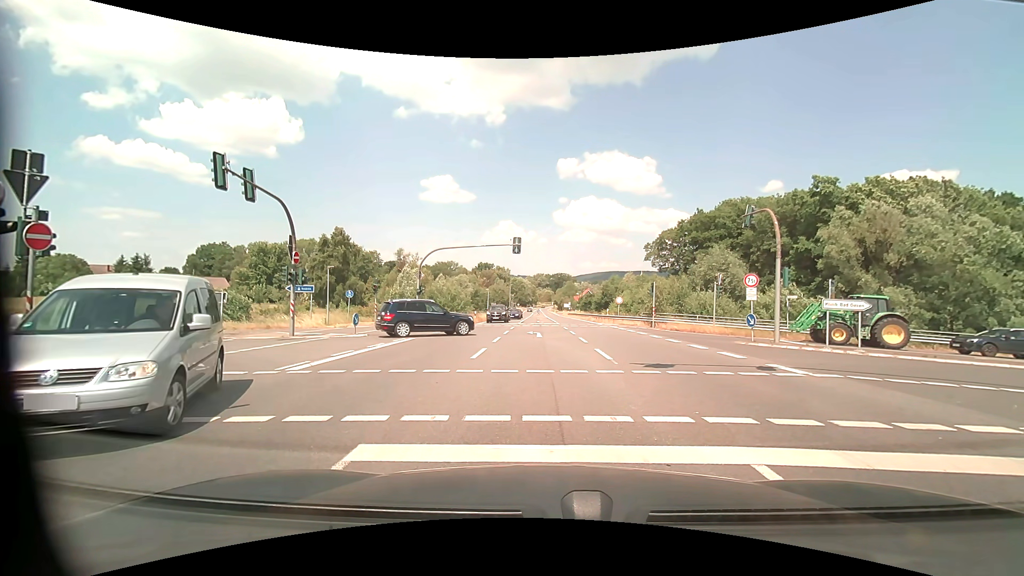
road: secondary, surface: asphalt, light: Day
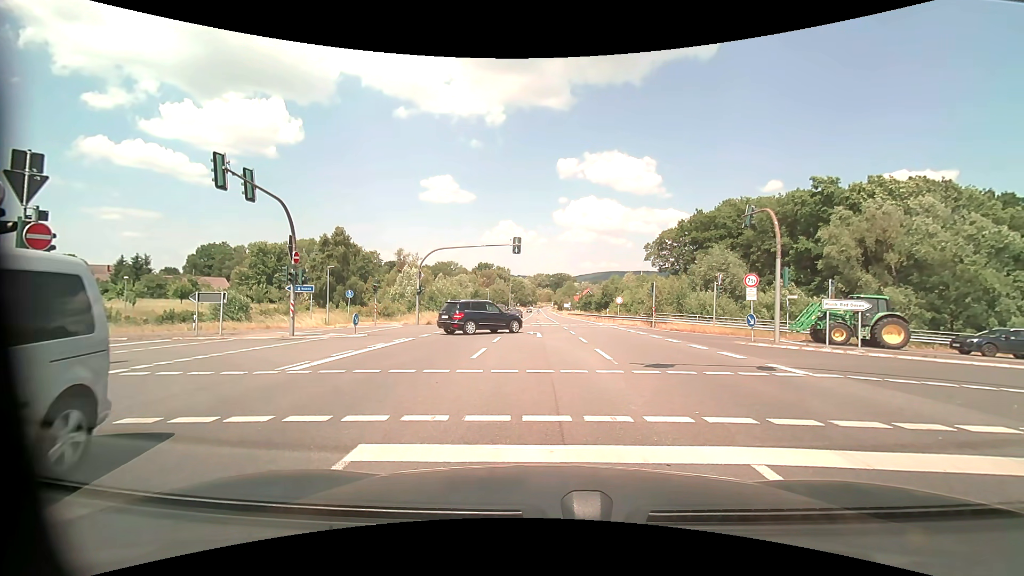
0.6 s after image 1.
(0.0, 0.0) m; 0°
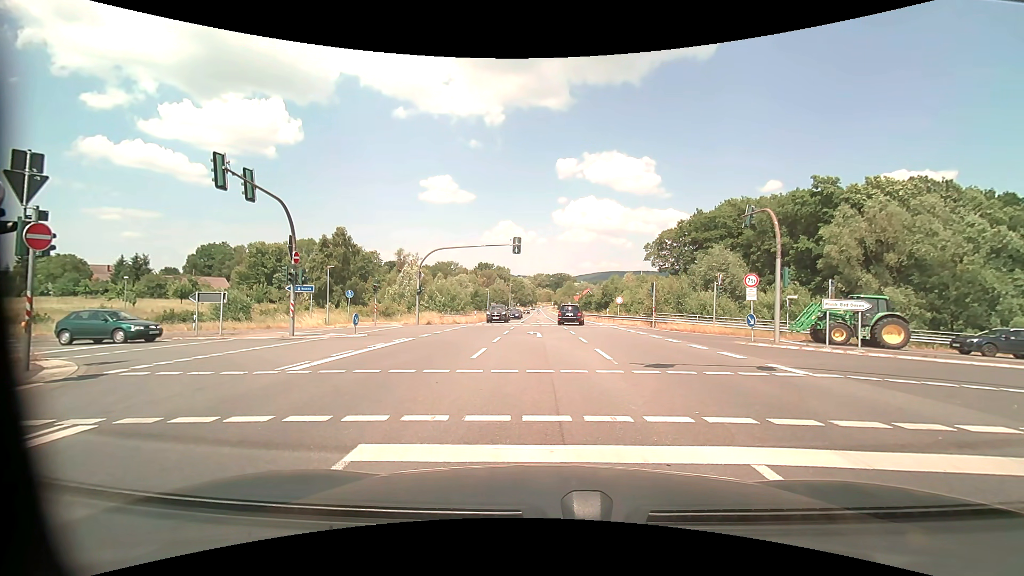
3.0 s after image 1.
(0.0, 0.0) m; 0°
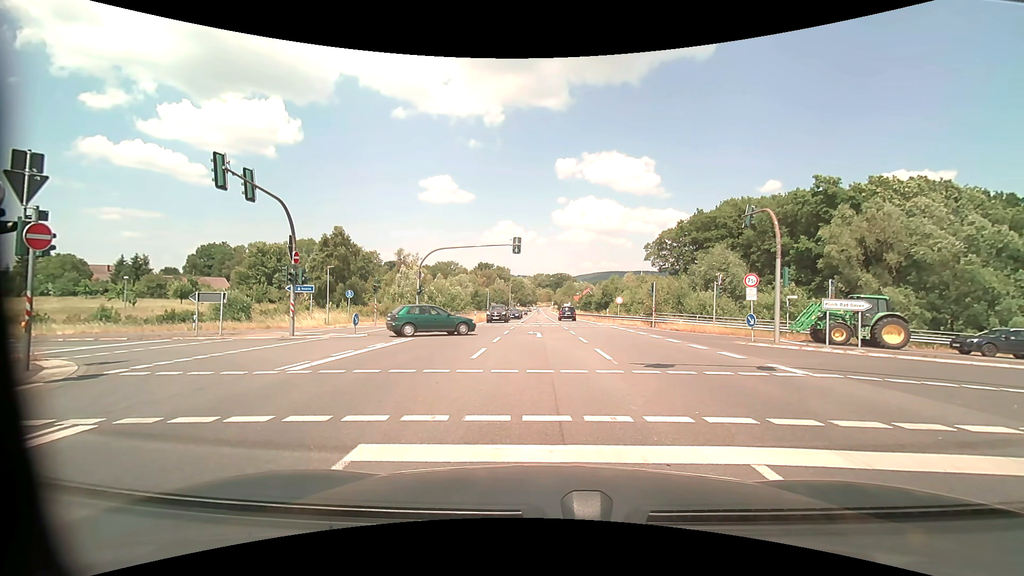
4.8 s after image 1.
(0.0, 0.0) m; 0°
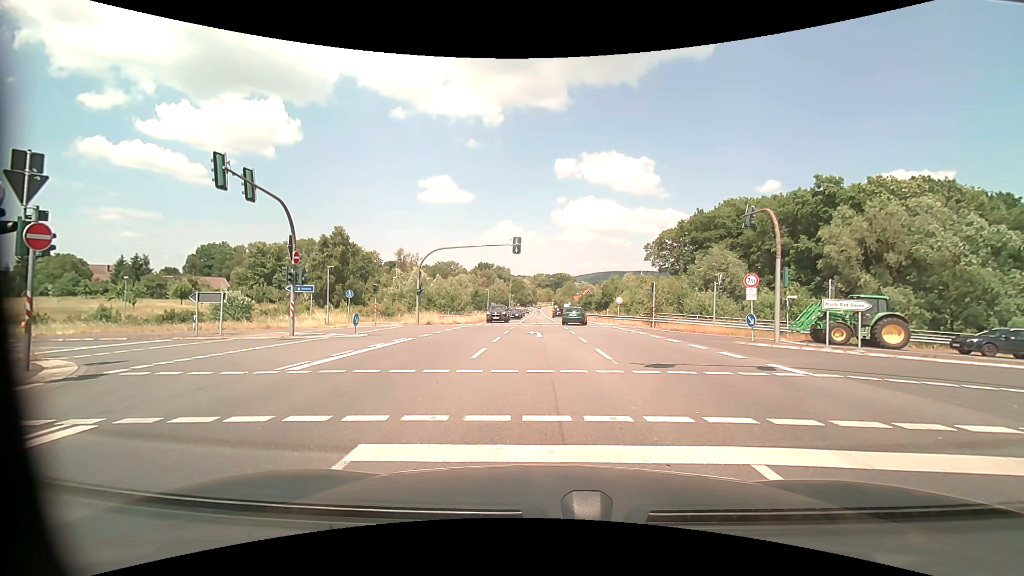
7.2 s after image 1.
(0.0, 0.0) m; 0°
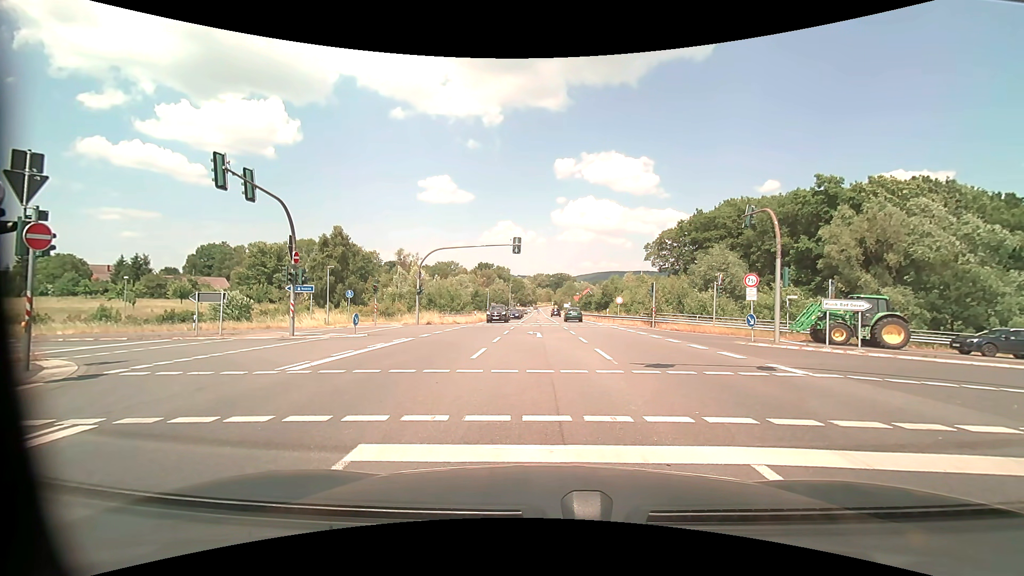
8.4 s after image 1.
(0.0, 0.0) m; 0°
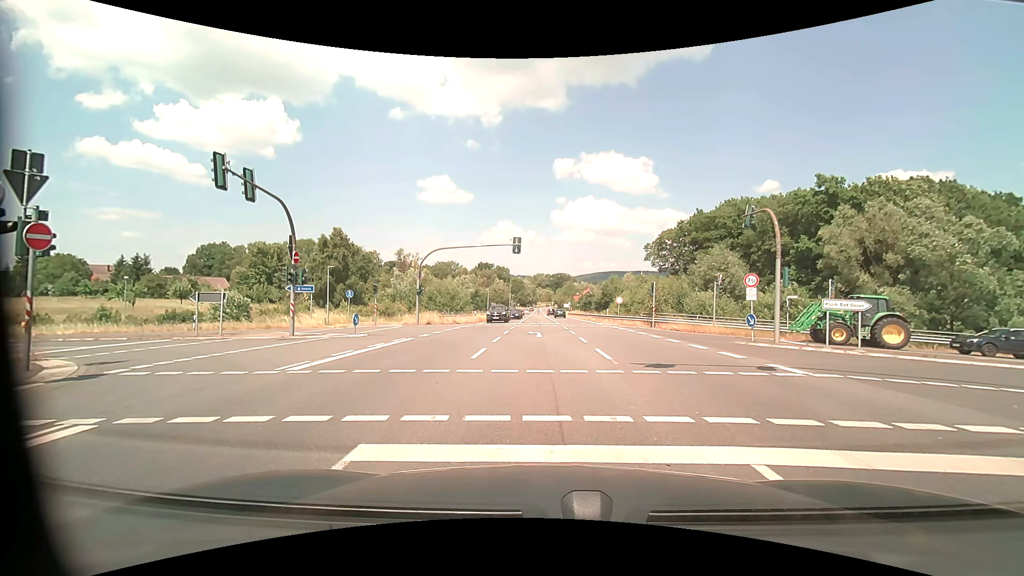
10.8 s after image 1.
(0.0, 0.0) m; 0°
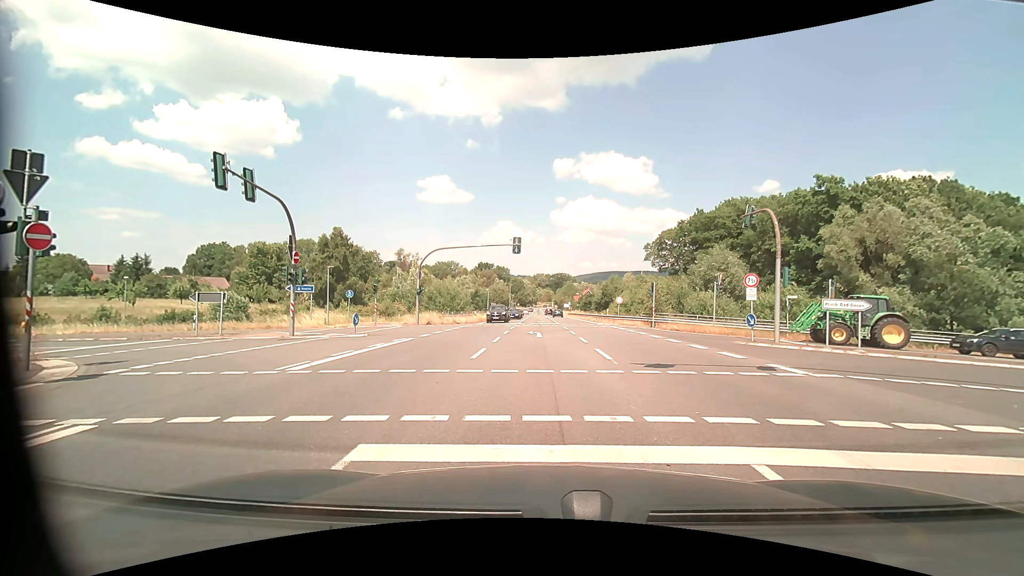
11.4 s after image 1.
(0.0, 0.0) m; 0°
(0, +10) (0, +20) (-5, +29) (-14, +32) (-24, +32) (-34, +32) (-44, +31) (-54, +30) (-64, +29) (-74, +28) m
